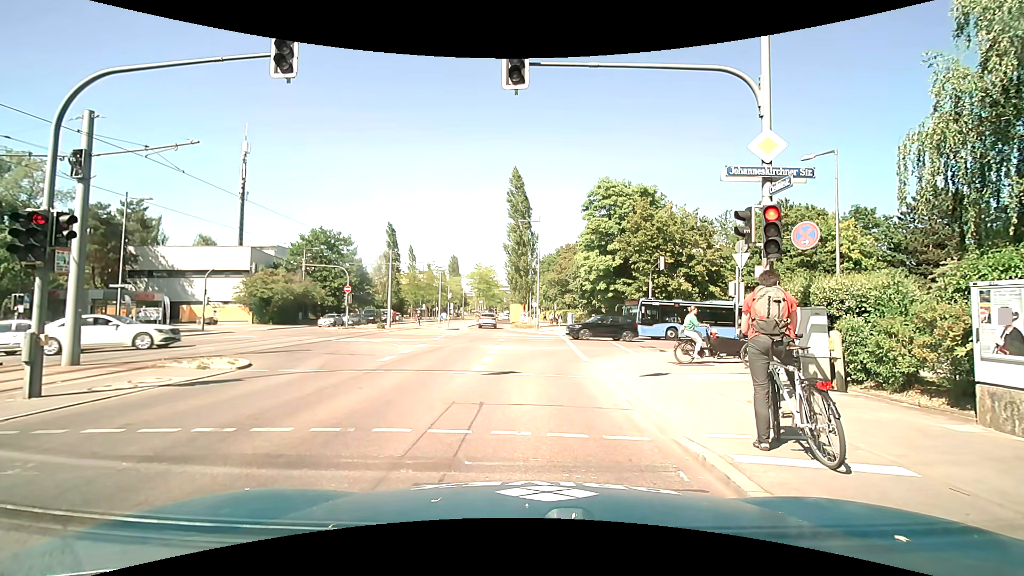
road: secondary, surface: asphalt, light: Day
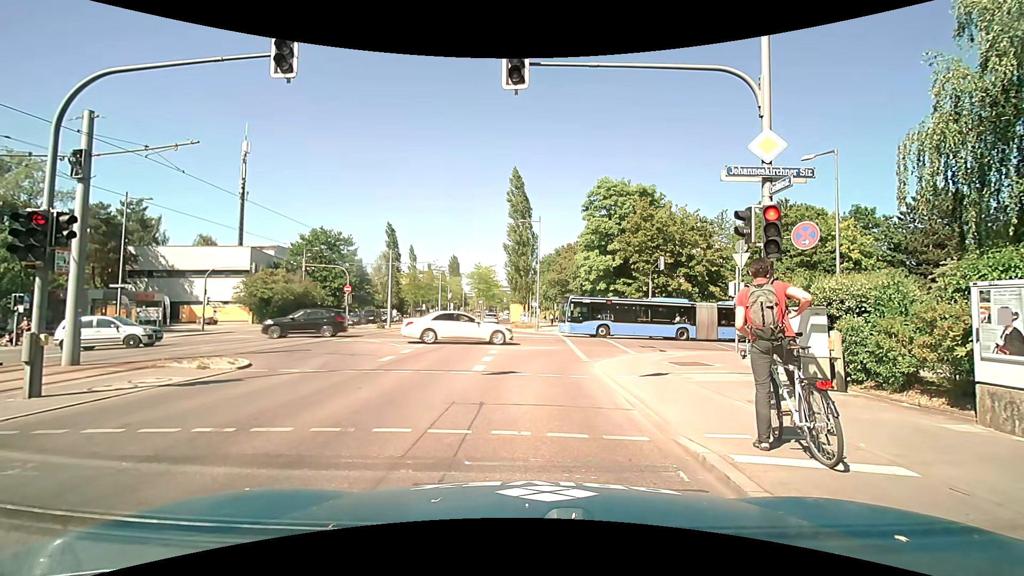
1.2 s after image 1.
(0.0, 0.0) m; 0°
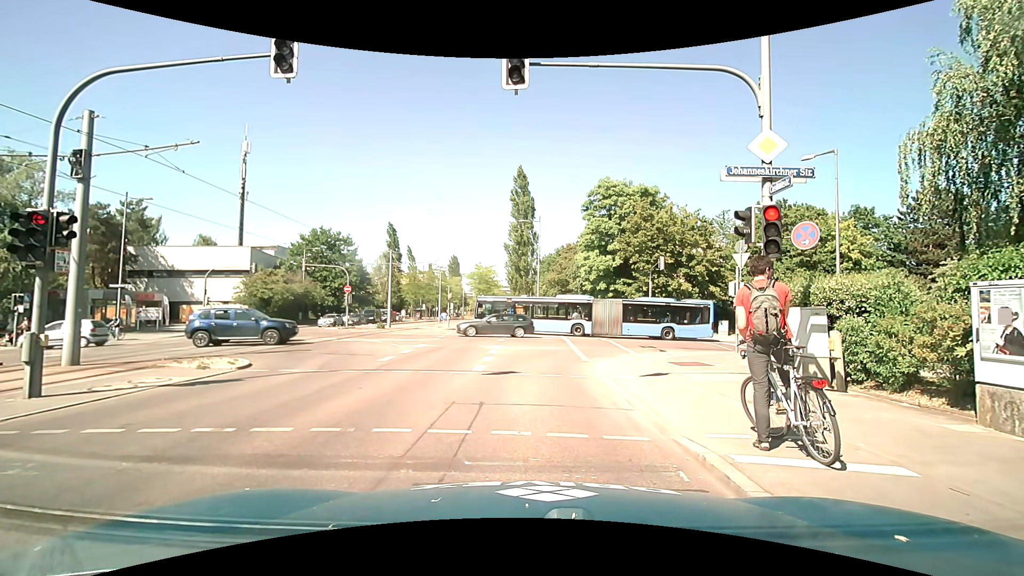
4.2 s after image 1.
(0.0, 0.0) m; 0°
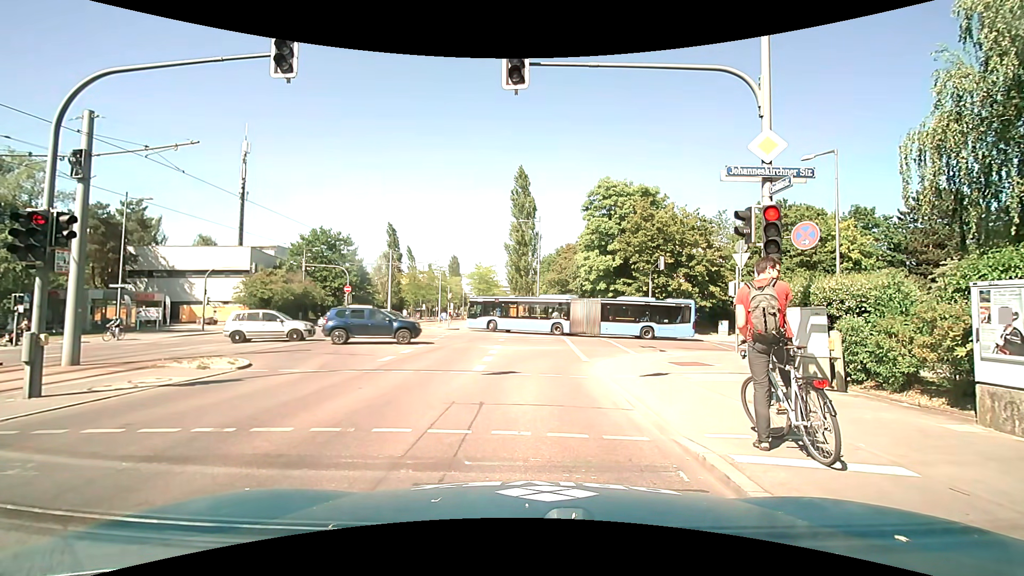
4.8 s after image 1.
(0.0, 0.0) m; 0°
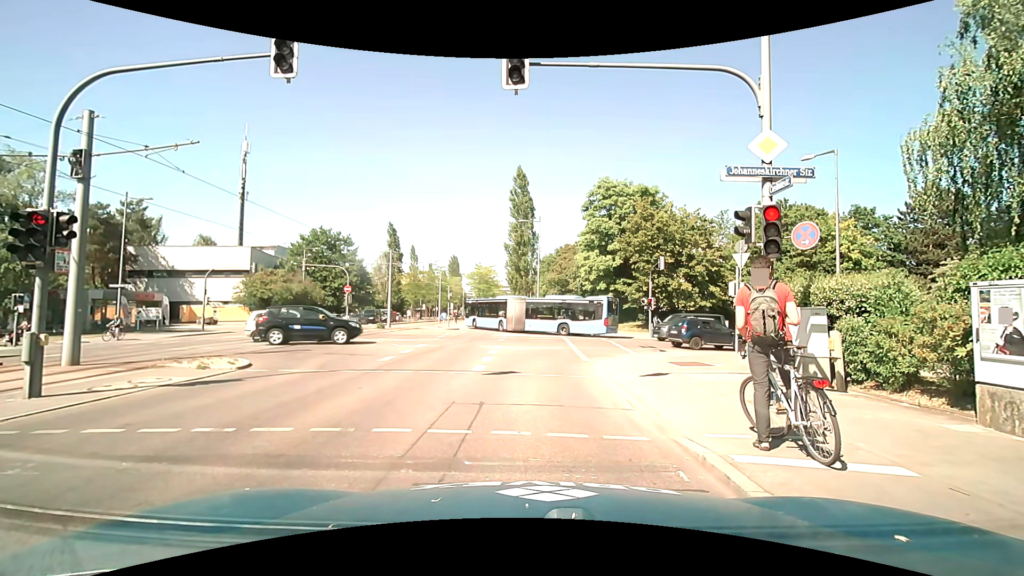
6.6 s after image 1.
(0.0, 0.0) m; 0°
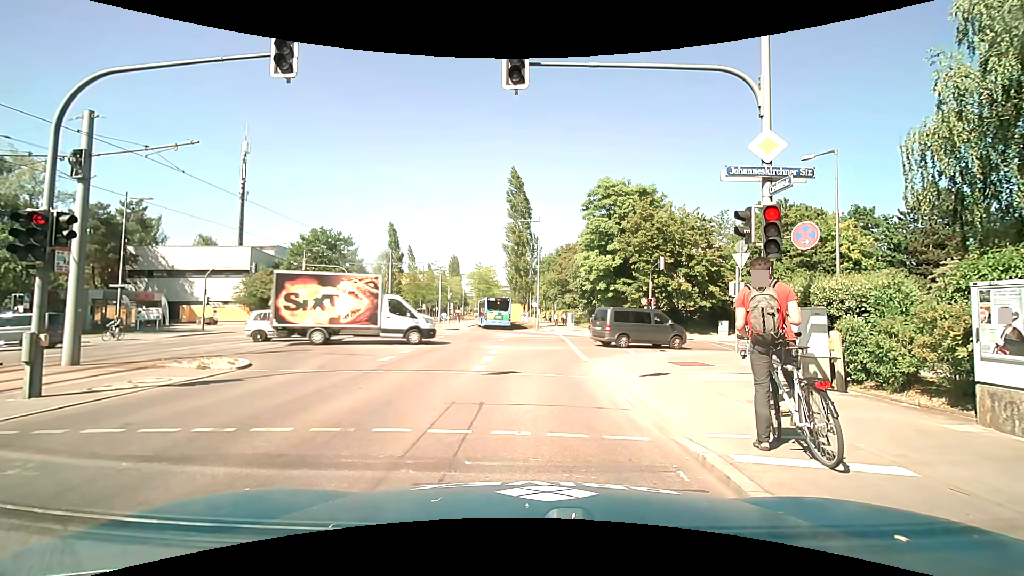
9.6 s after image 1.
(0.0, 0.0) m; 0°
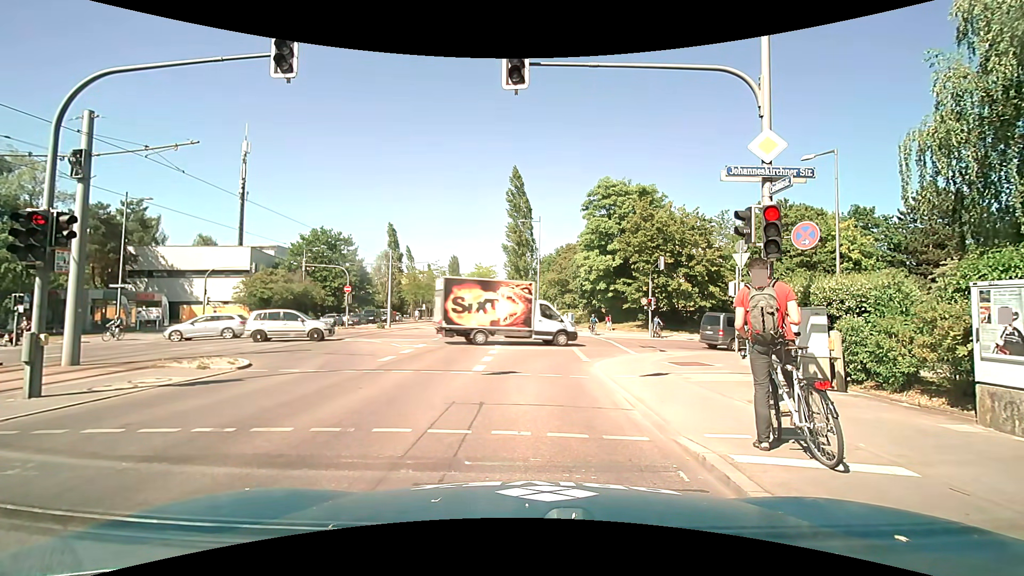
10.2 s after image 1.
(0.0, 0.0) m; 0°
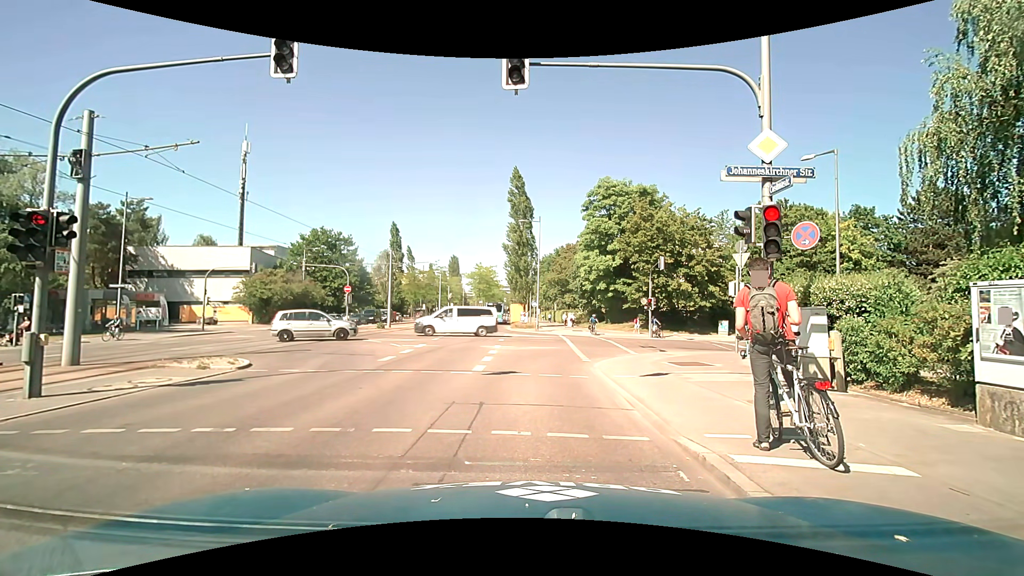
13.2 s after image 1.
(0.0, 0.0) m; 0°
